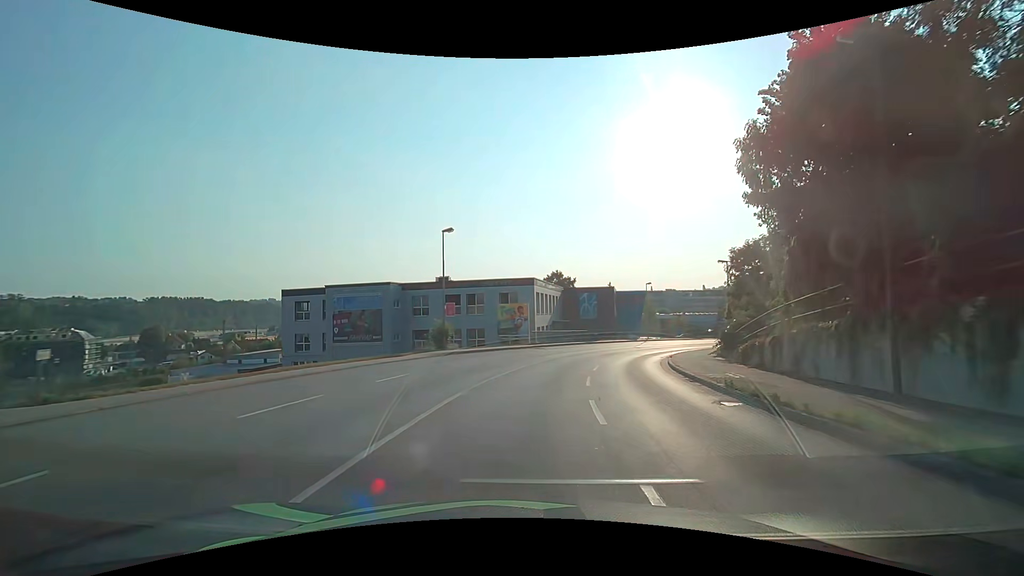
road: tertiary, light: Day
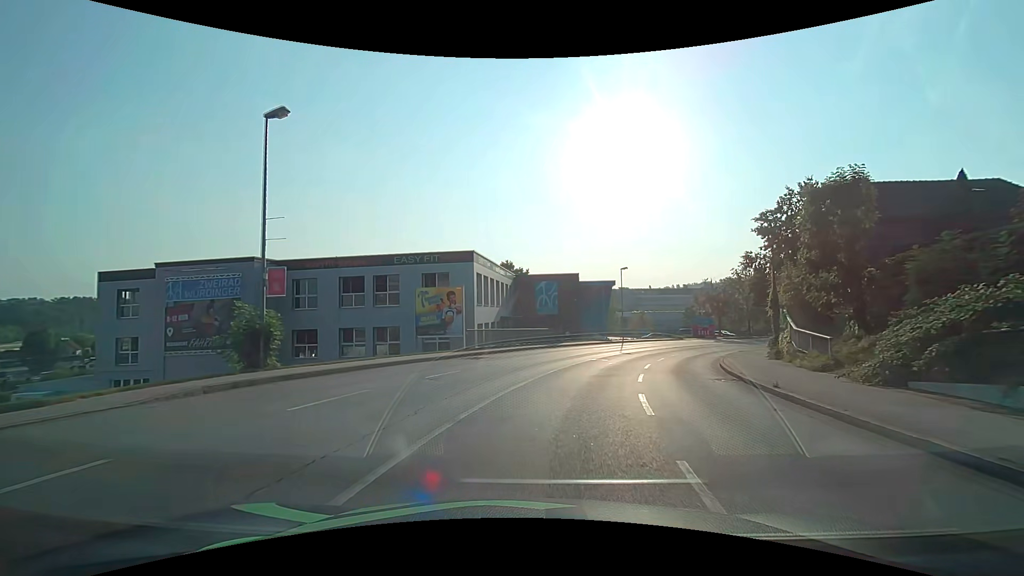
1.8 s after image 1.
(+0.6, +16.9) m; +5°
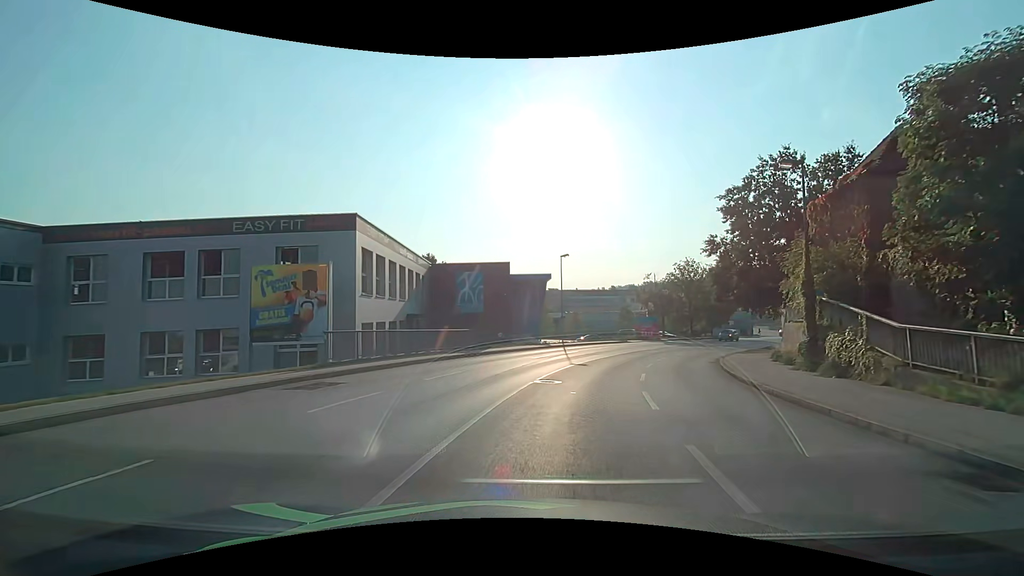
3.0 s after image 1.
(+0.7, +11.1) m; +8°
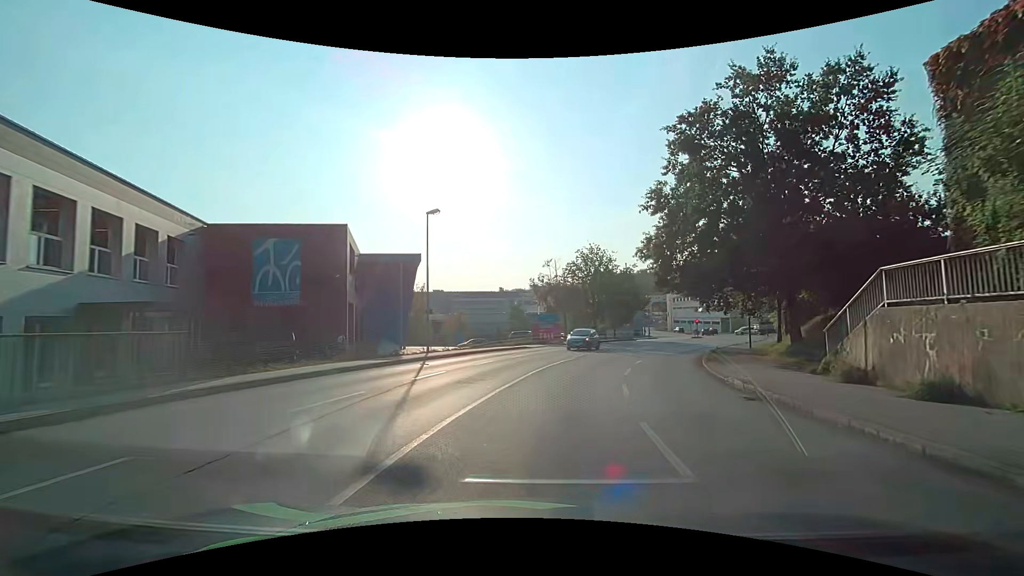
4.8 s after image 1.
(+2.0, +16.8) m; +13°
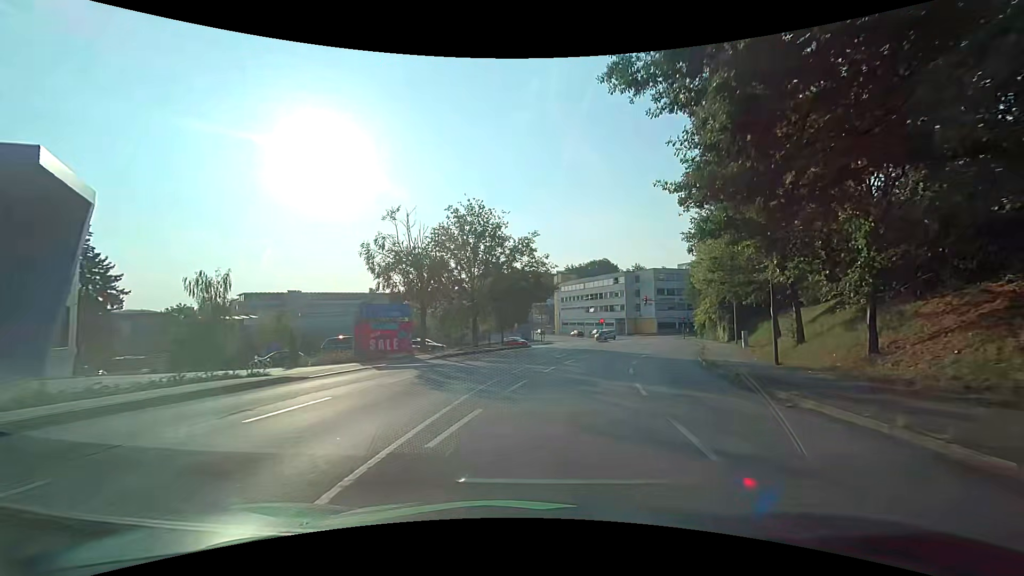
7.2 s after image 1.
(+2.8, +23.1) m; +13°
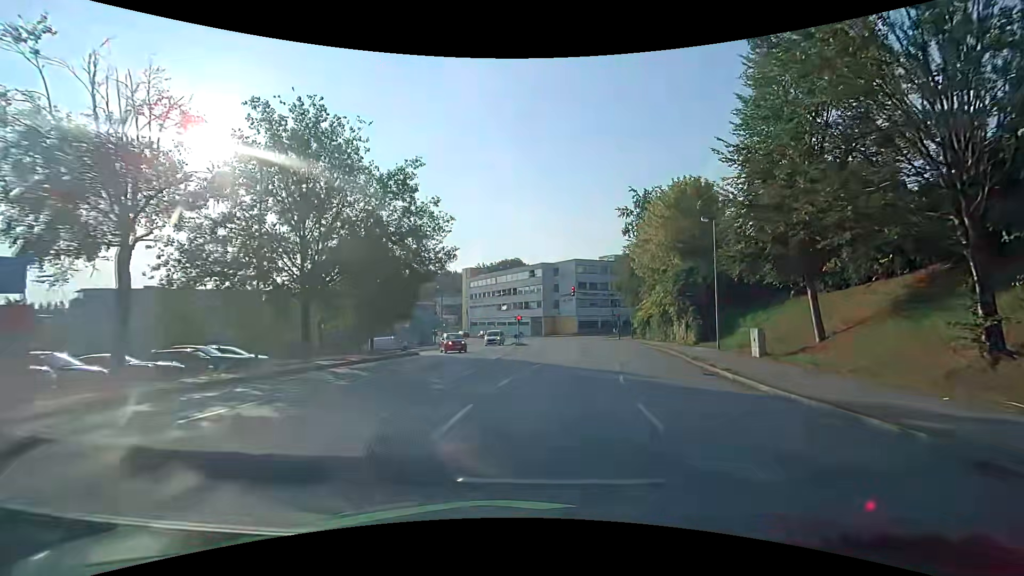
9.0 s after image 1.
(+1.5, +16.8) m; +10°
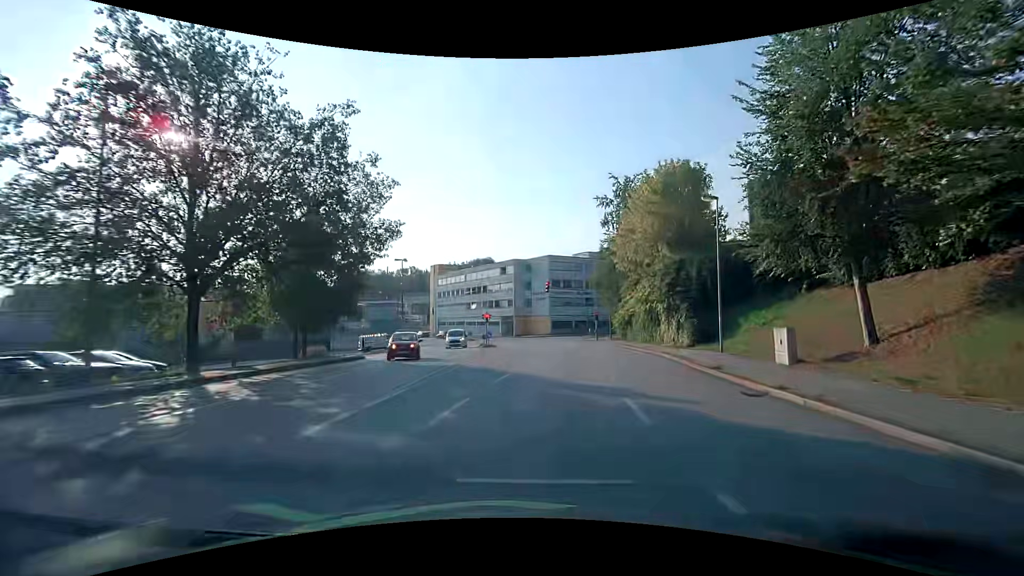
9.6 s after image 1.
(+0.2, +5.4) m; +3°
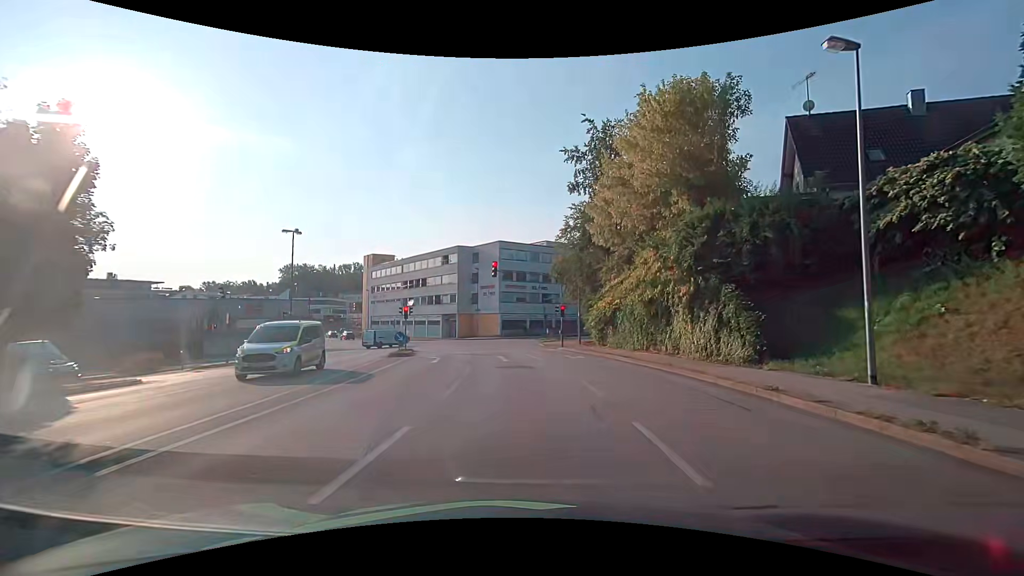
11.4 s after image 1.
(+0.8, +14.4) m; +5°
